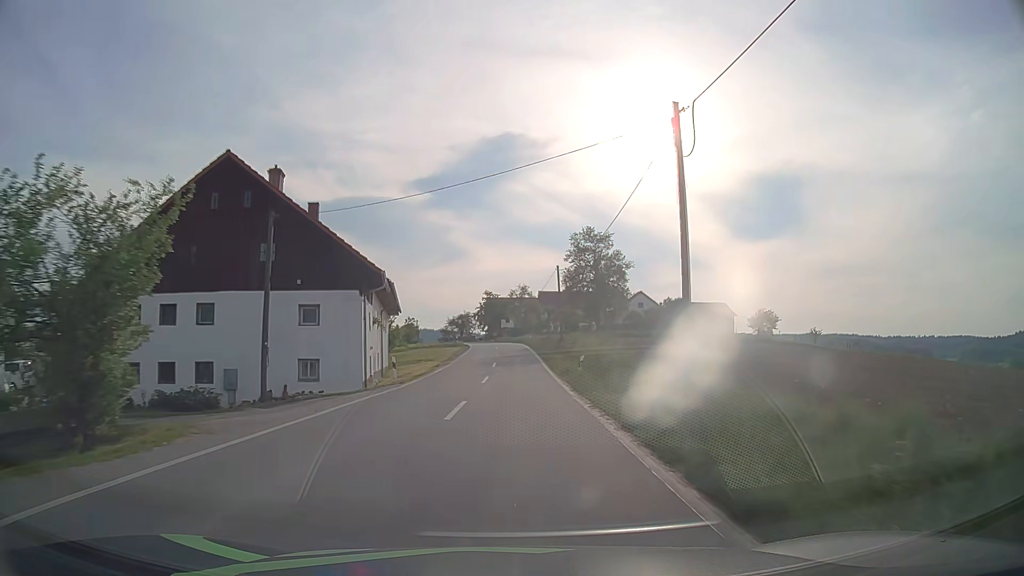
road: tertiary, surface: asphalt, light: Day
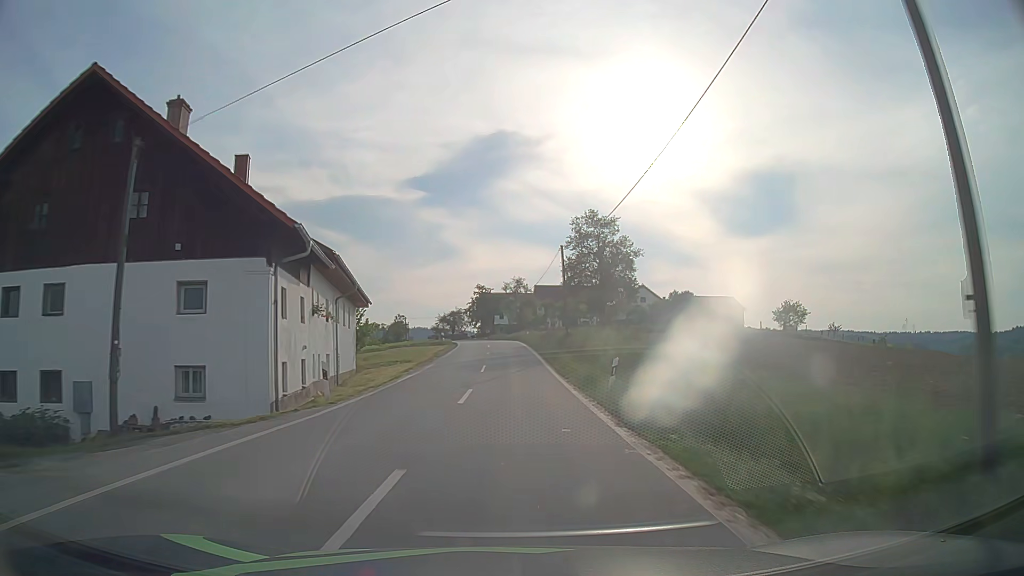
(+0.1, +9.2) m; +1°
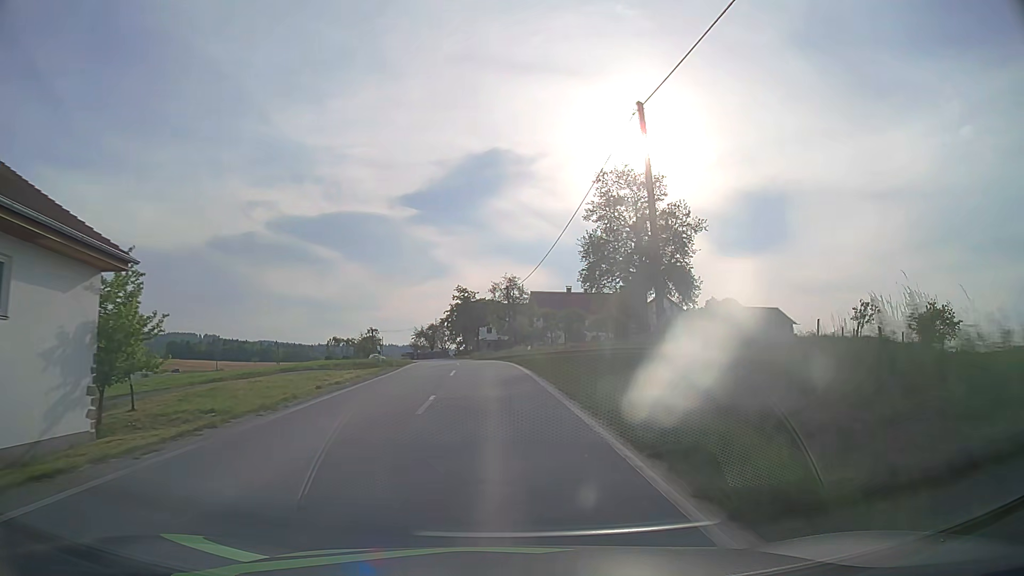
(+0.3, +27.2) m; +1°
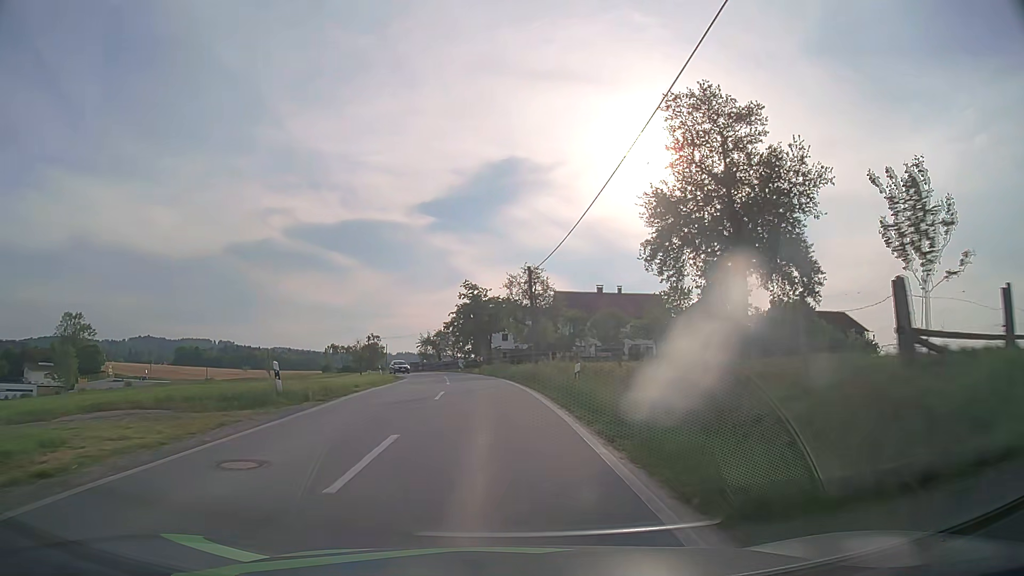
(-0.1, +17.8) m; -1°
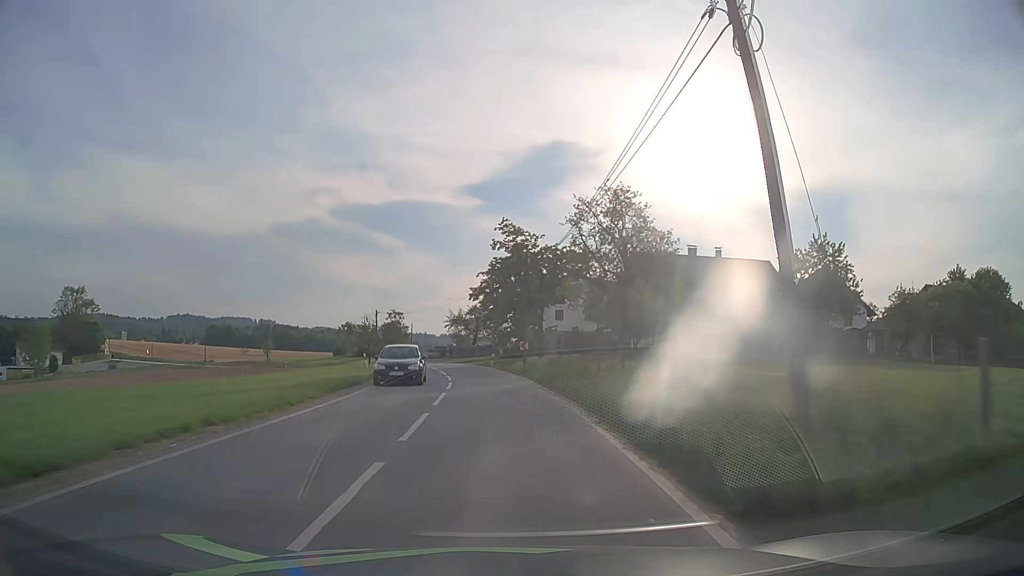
(-1.0, +26.6) m; -4°
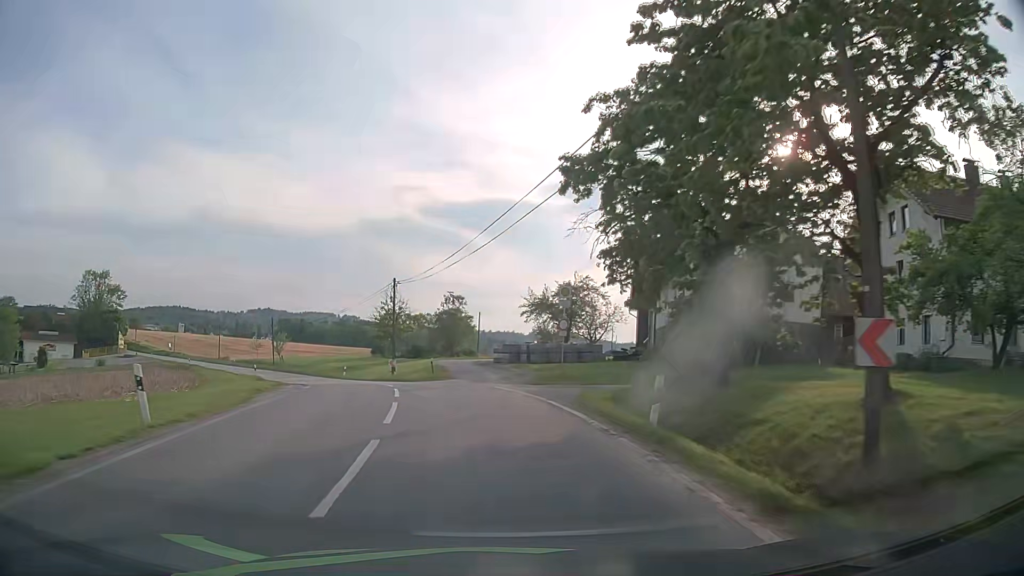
(-1.7, +34.8) m; -7°
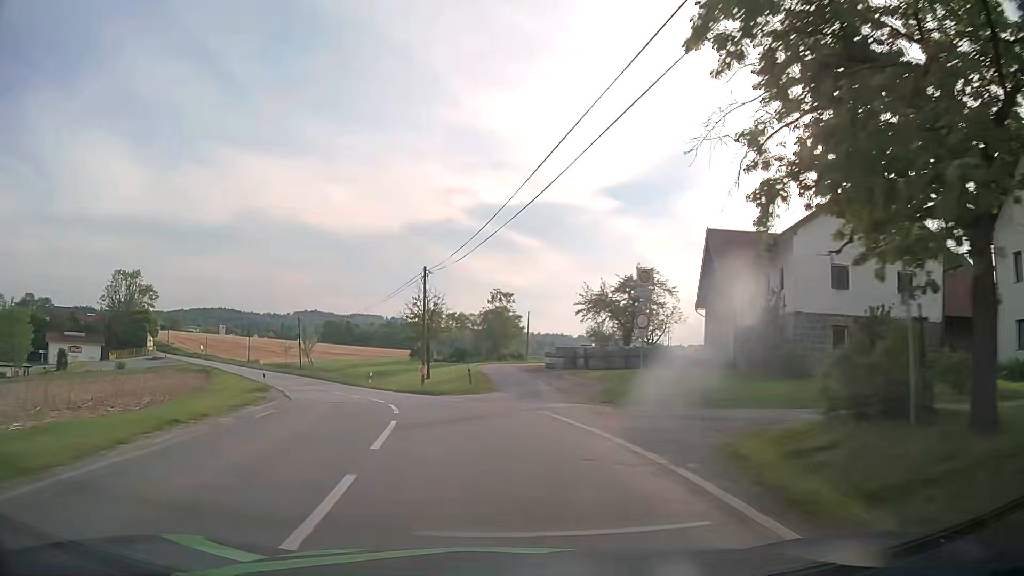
(-0.3, +8.2) m; -4°
(0, +10) (-2, +20) (-5, +29) (-8, +39) (-12, +48) (-17, +57) (-21, +66) (-26, +75) (-31, +83) (-36, +92) m
